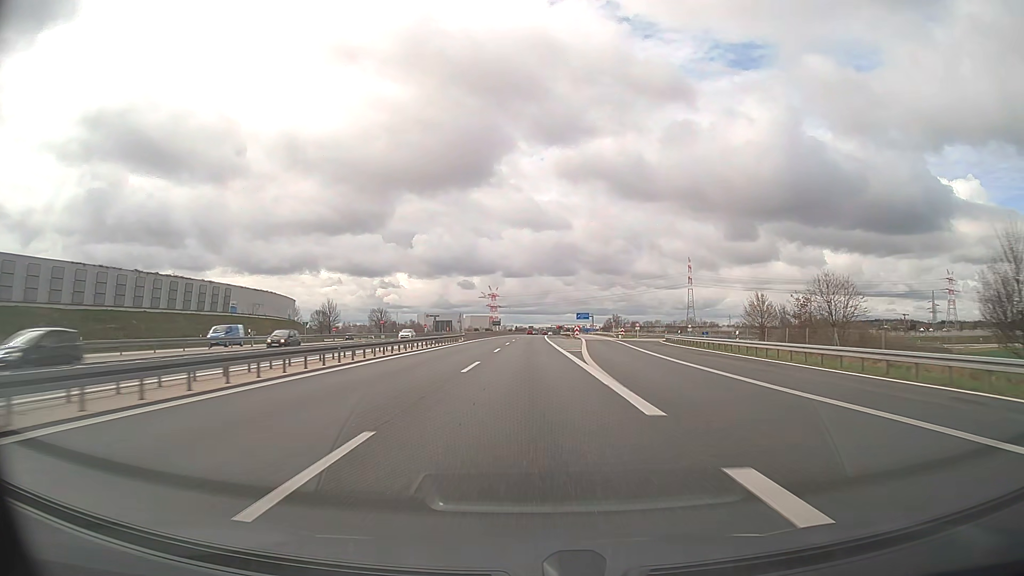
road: motorway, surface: asphalt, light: Day
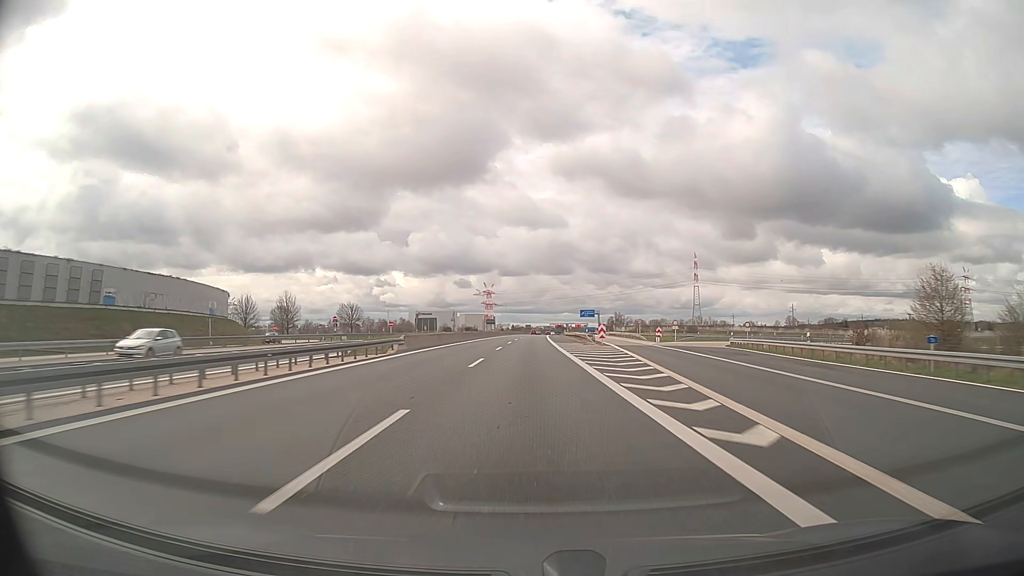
(+0.1, +33.6) m; 0°
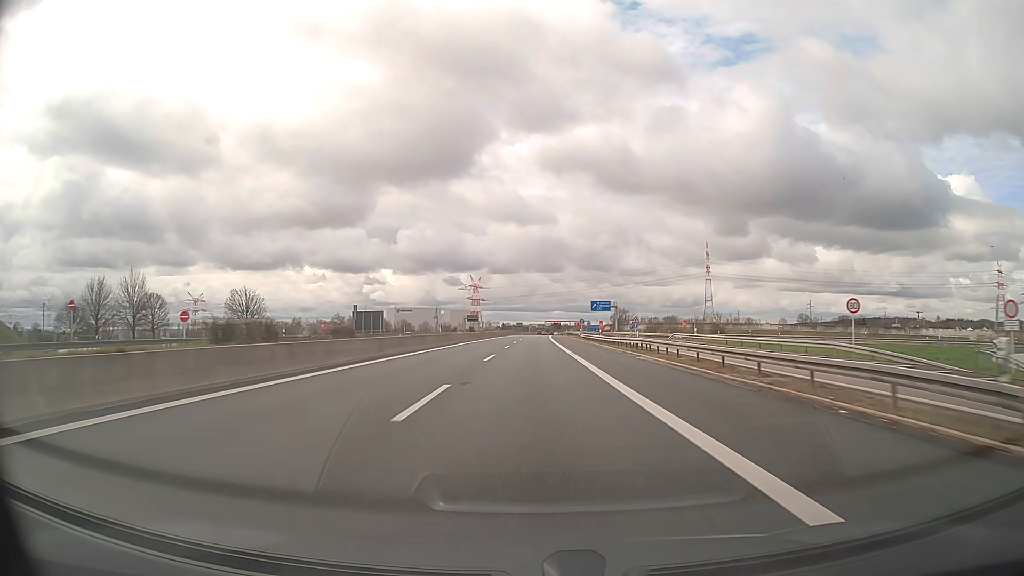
(+0.4, +67.4) m; +1°
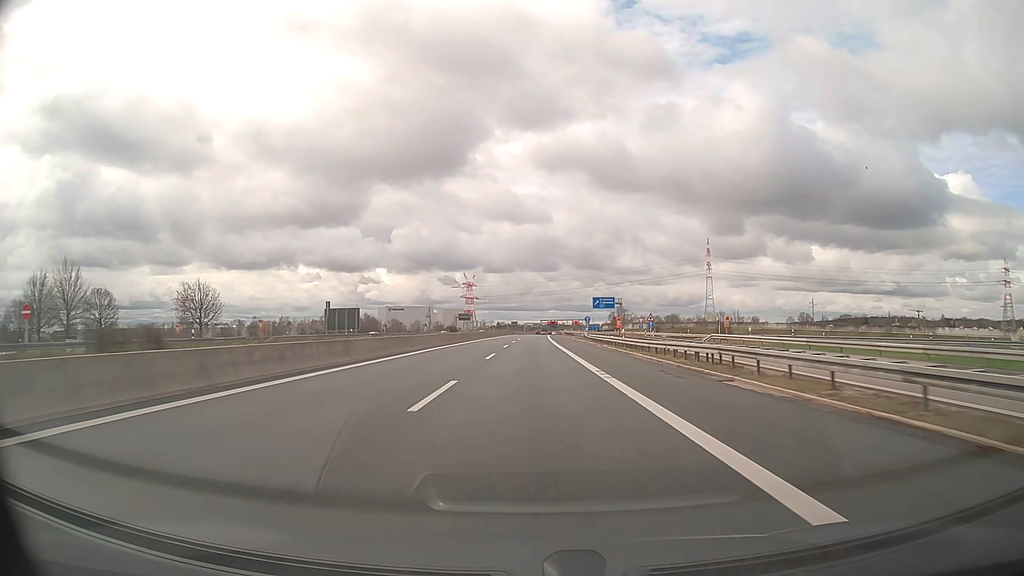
(0.0, +16.8) m; 0°
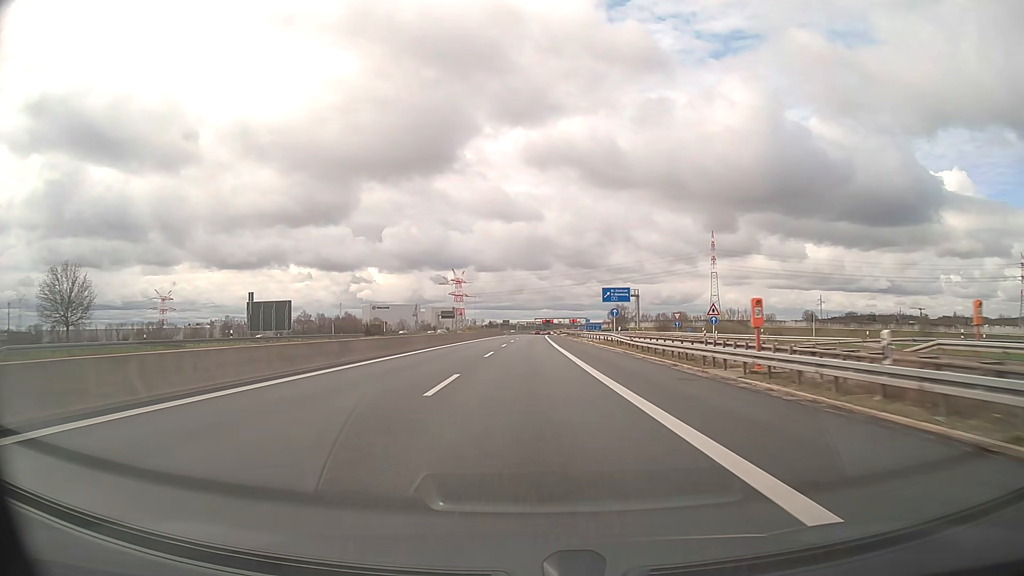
(+0.2, +33.7) m; +1°
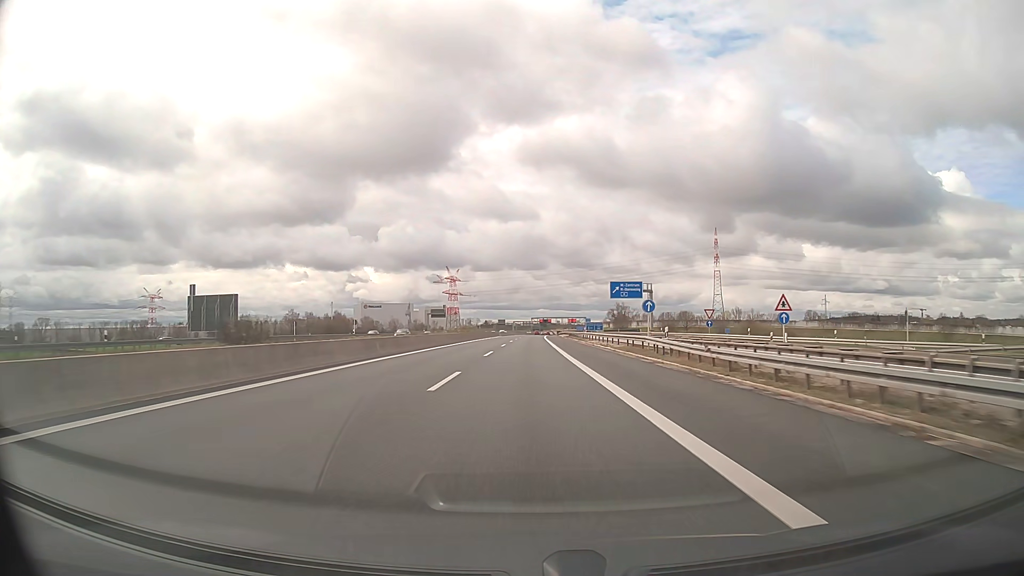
(0.0, +16.8) m; 0°
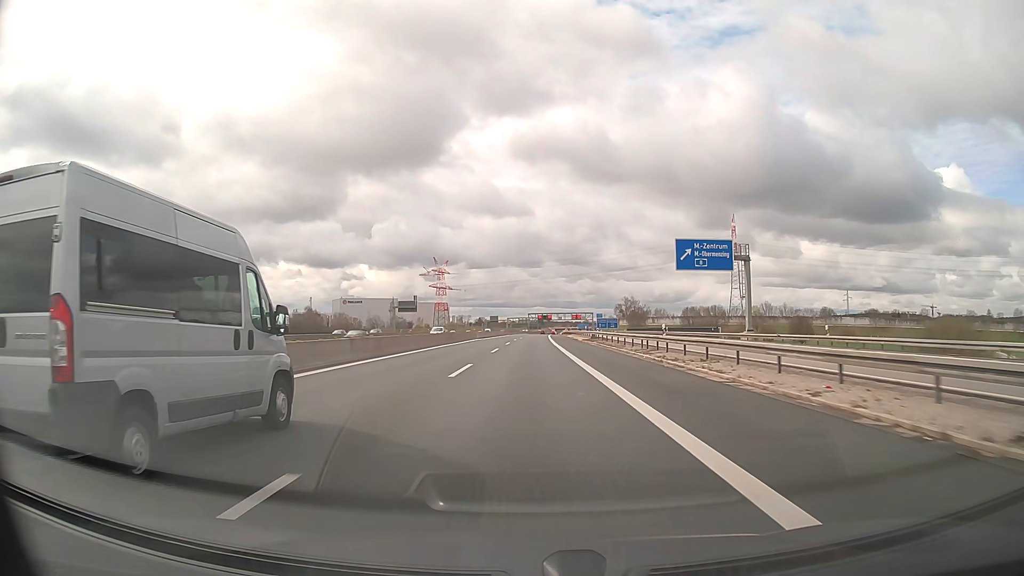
(+0.2, +50.5) m; 0°
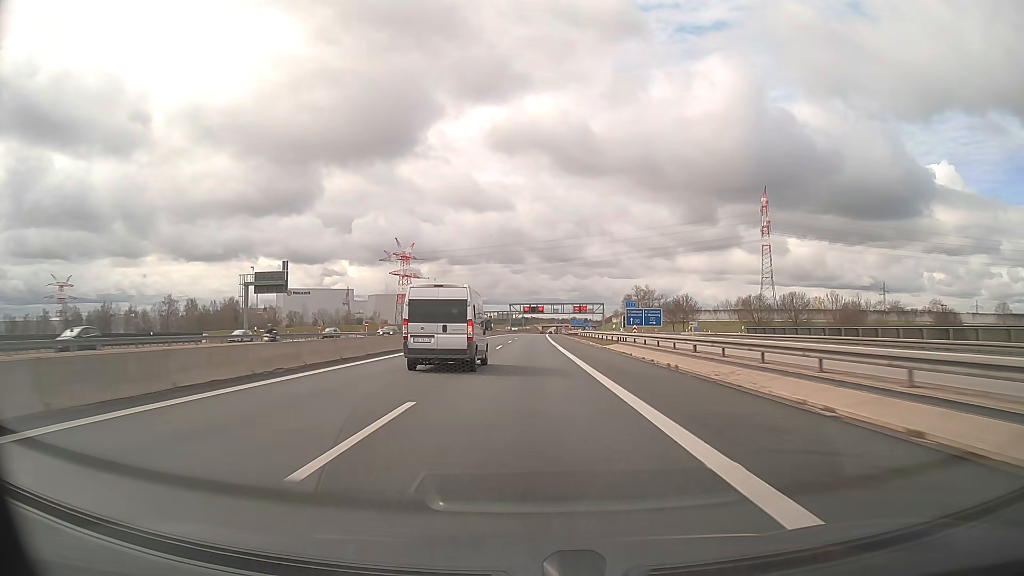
(+1.0, +84.1) m; +1°
(0, +10) (0, +20) (0, +30) (0, +40) (0, +50) (0, +60) (+1, +70) (+1, +80) (+1, +90) (+1, +100) m
